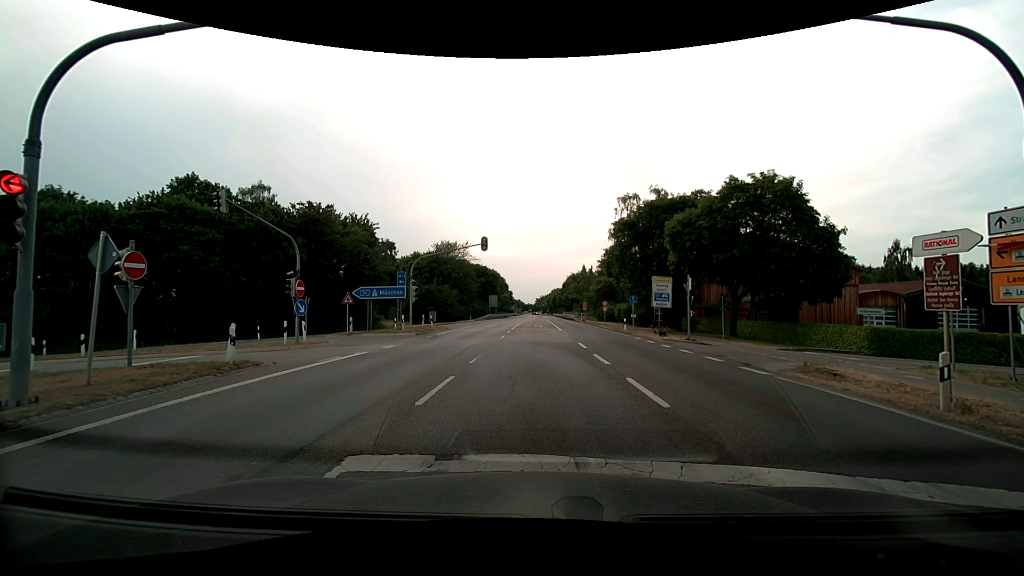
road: secondary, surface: asphalt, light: Day
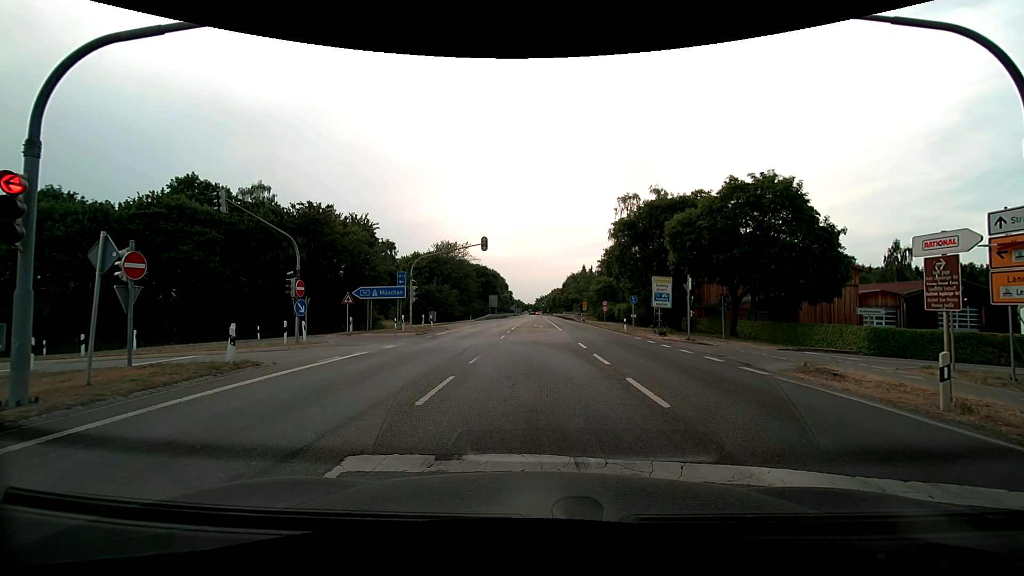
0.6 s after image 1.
(0.0, 0.0) m; 0°
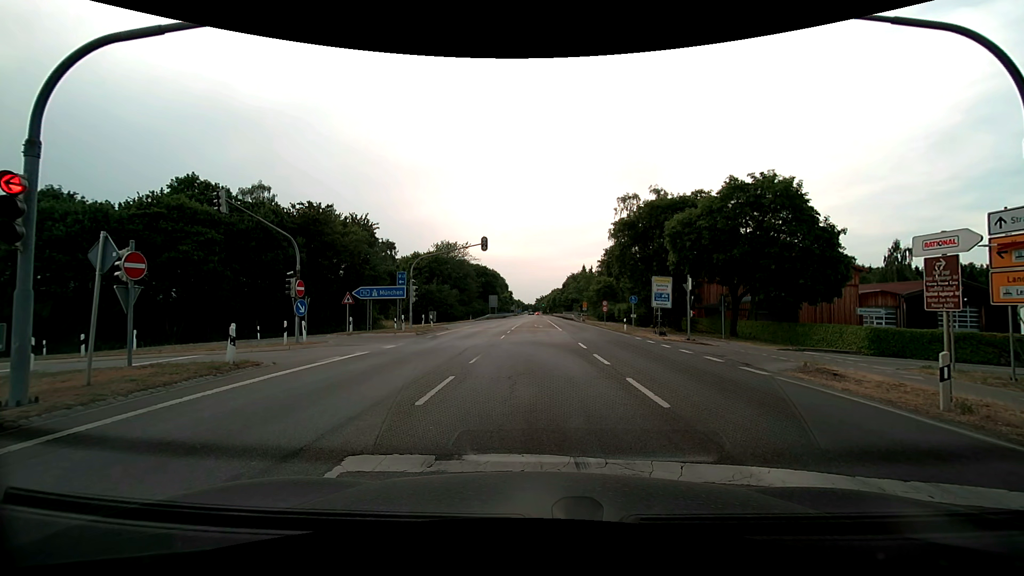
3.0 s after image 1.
(0.0, 0.0) m; 0°
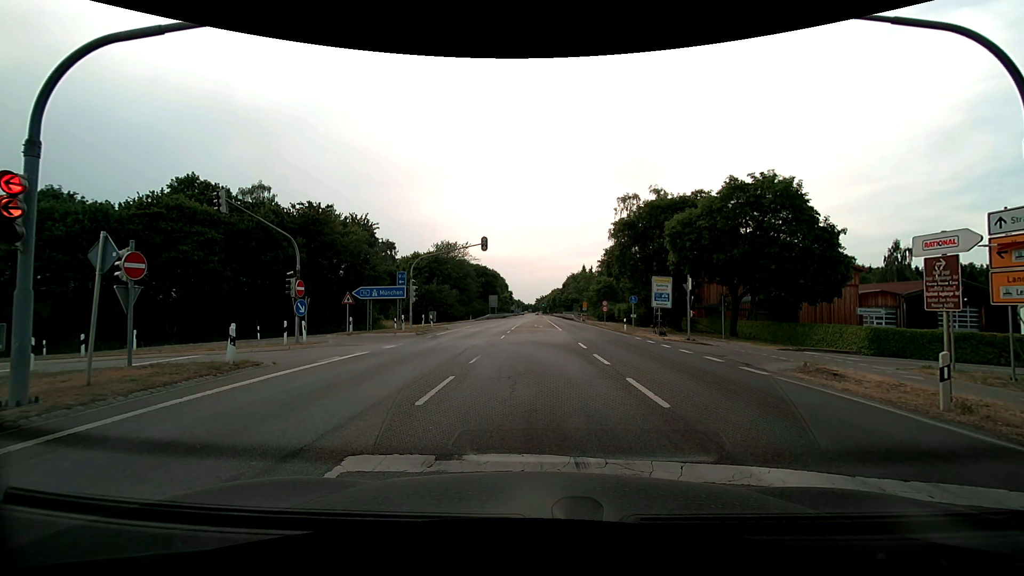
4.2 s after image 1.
(0.0, 0.0) m; 0°
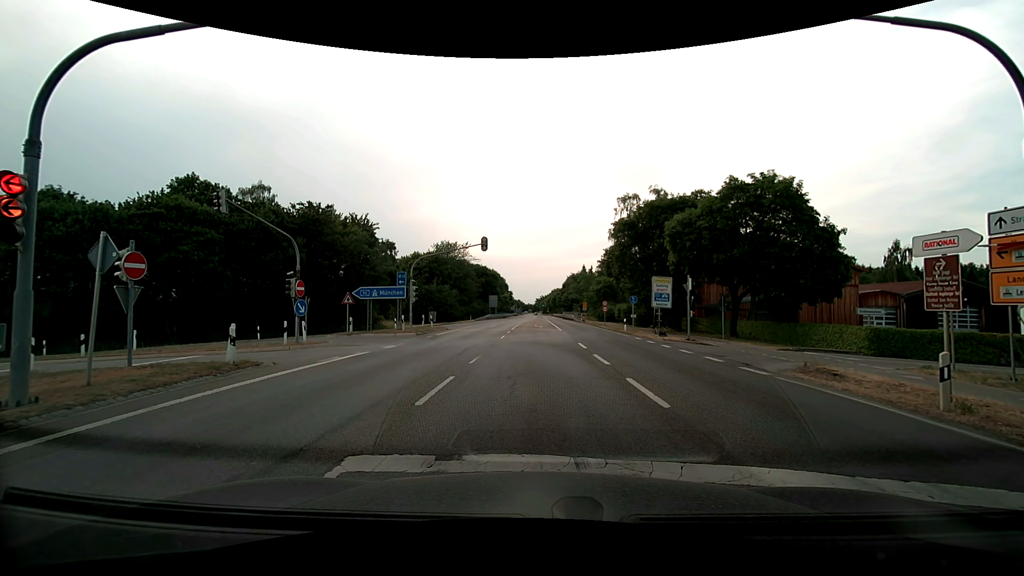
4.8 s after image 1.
(0.0, 0.0) m; 0°
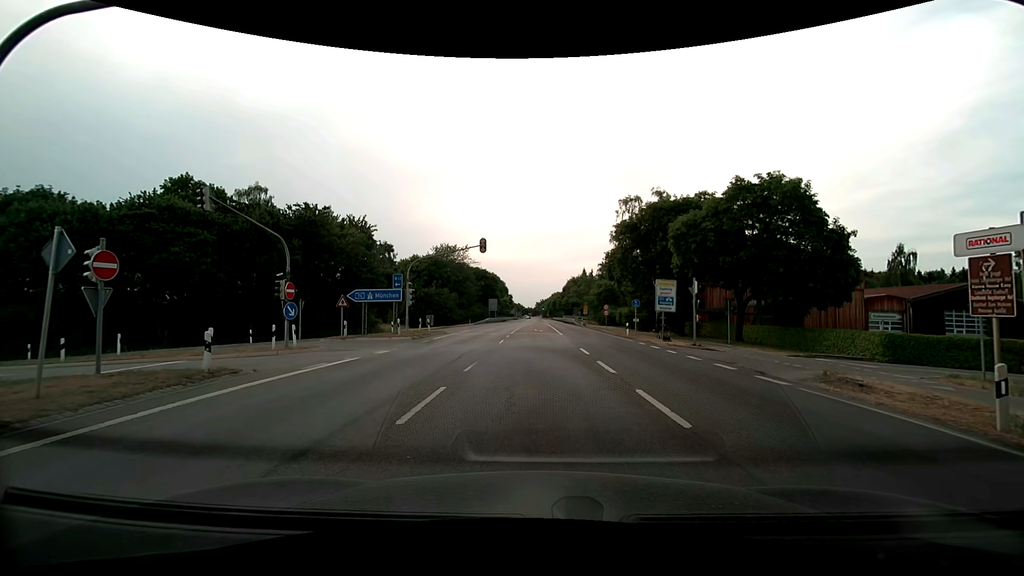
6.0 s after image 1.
(0.0, +1.2) m; +1°
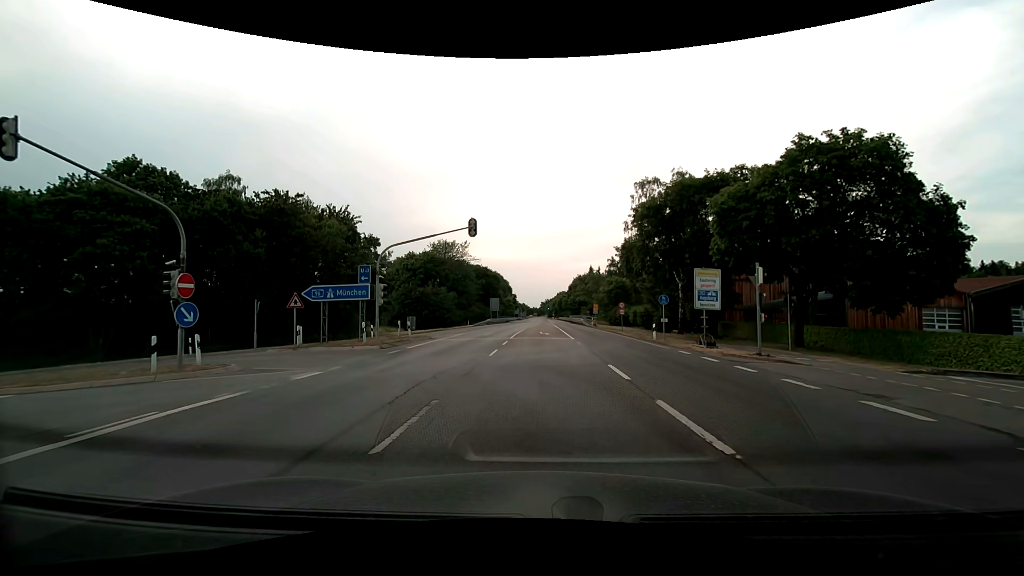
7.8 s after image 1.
(0.0, +7.5) m; 0°
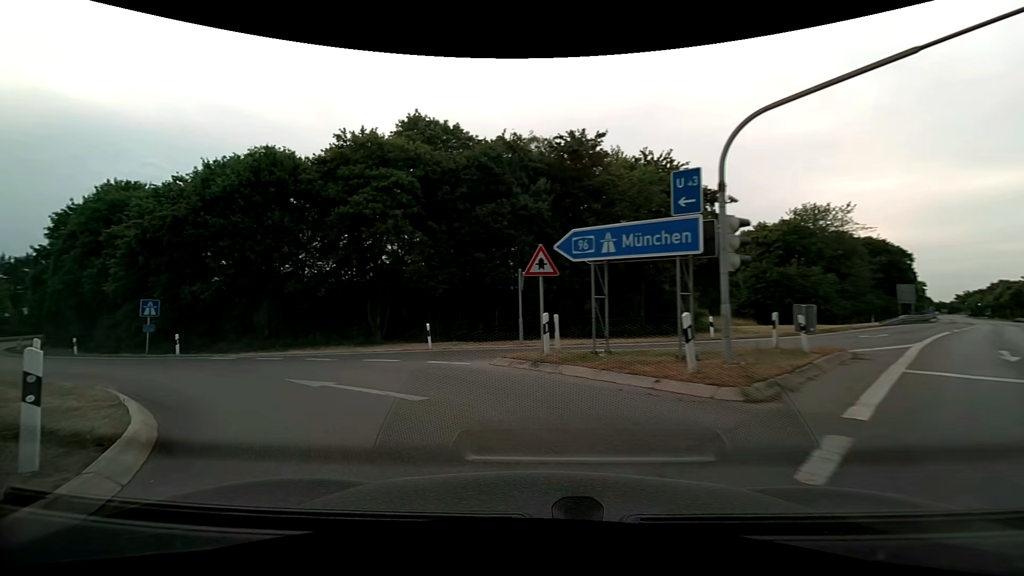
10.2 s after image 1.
(-3.8, +15.7) m; -36°
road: motorway_link
(-3, +9) (-10, +16) (-19, +21) (-28, +26) (-36, +31) (-44, +37) (-53, +43) (-60, +49) (-67, +56) (-74, +64) m
